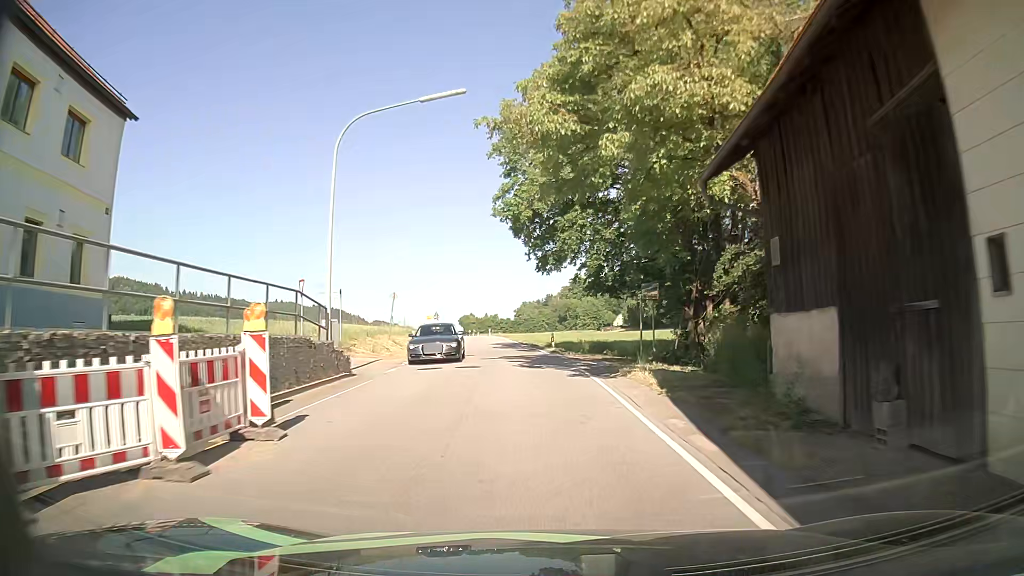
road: secondary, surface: asphalt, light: Day
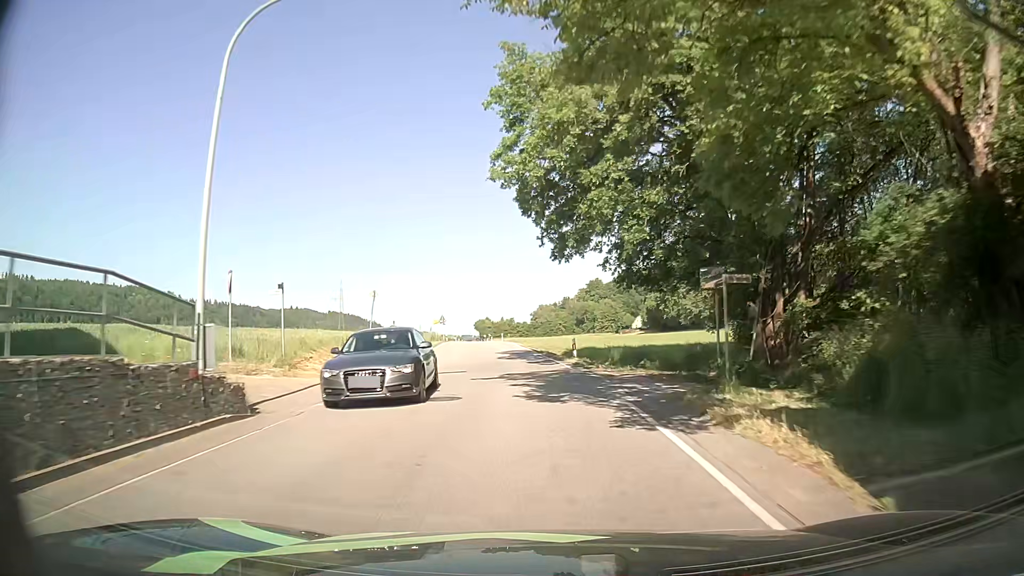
(-0.2, +8.0) m; -2°
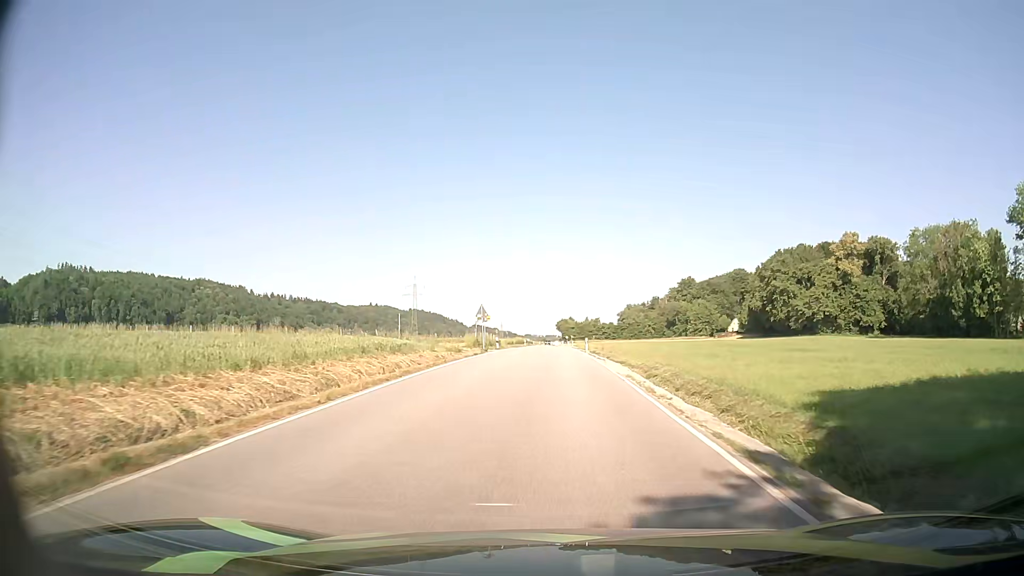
(-2.3, +32.2) m; -8°
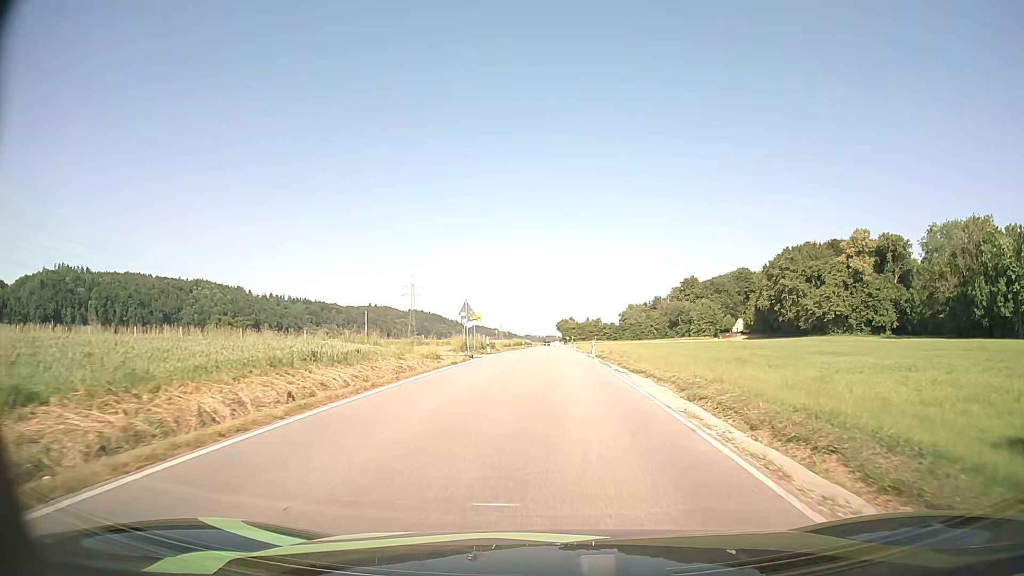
(0.0, +8.2) m; 0°
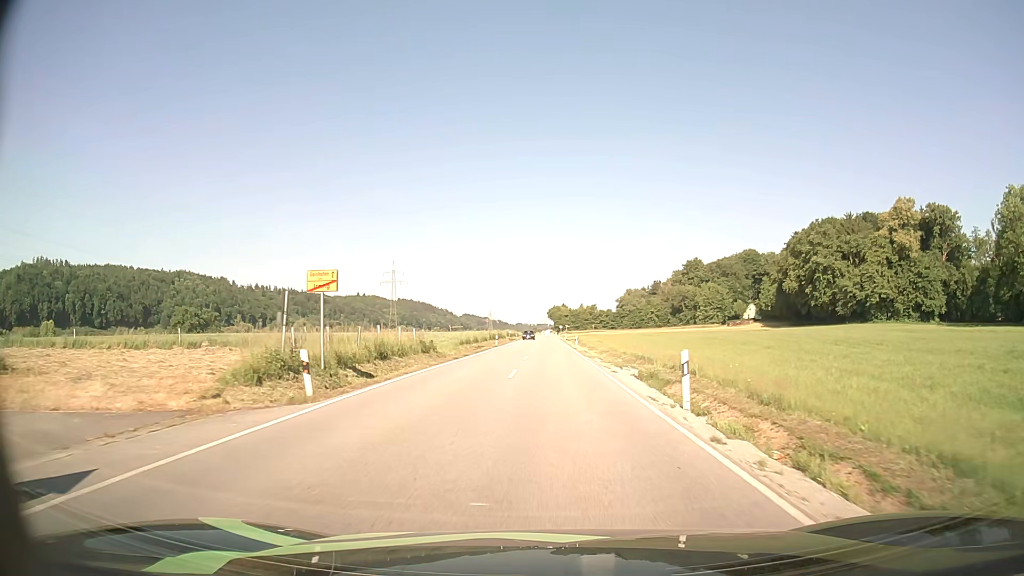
(+0.3, +33.2) m; 0°
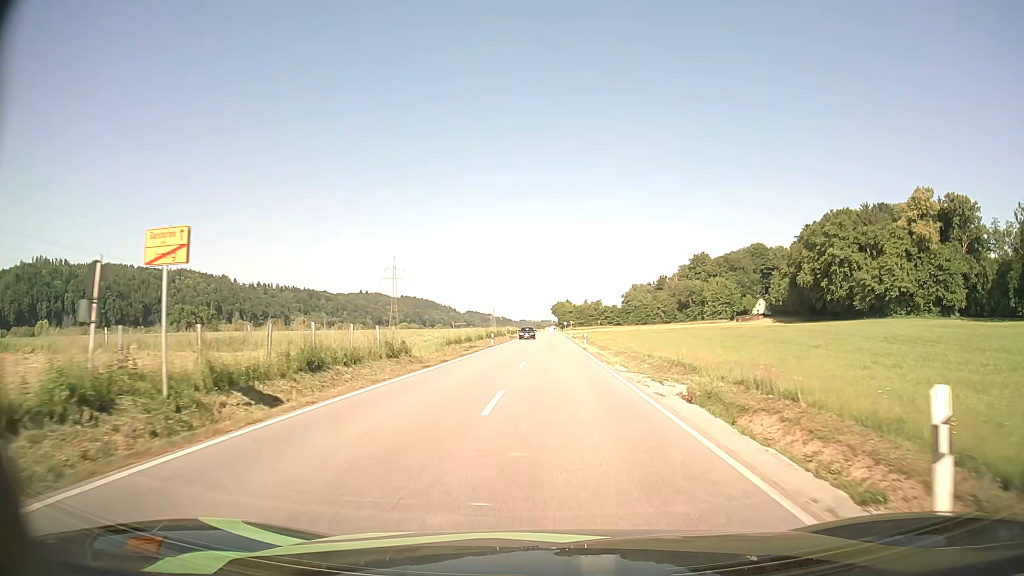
(0.0, +8.4) m; 0°
